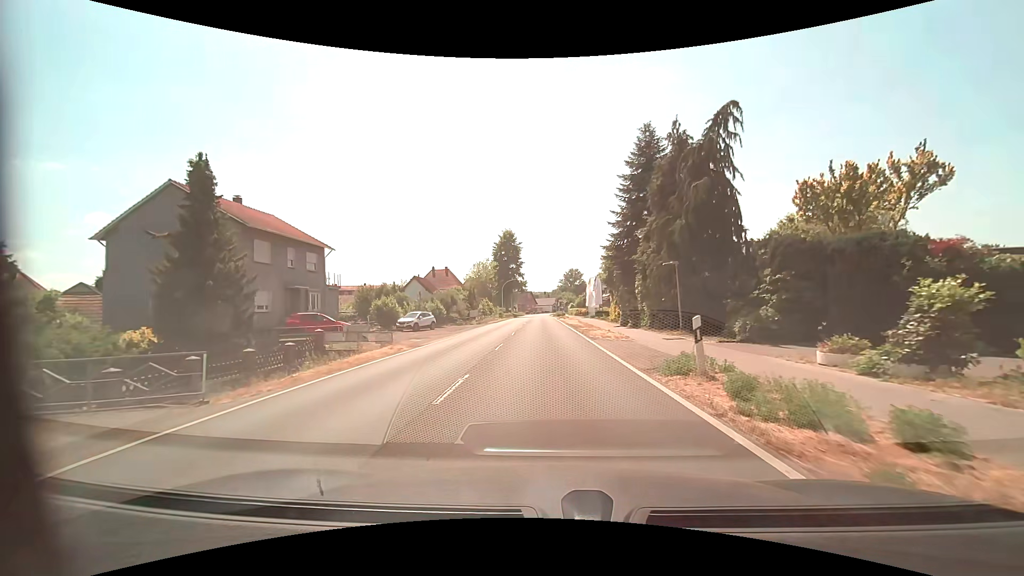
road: primary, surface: asphalt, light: Day
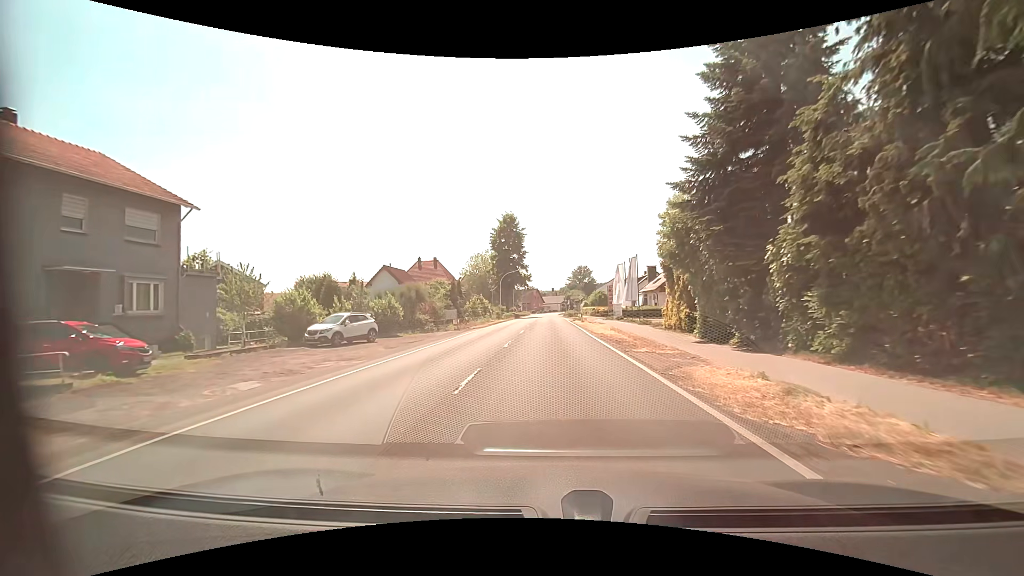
(-0.1, +17.7) m; -1°
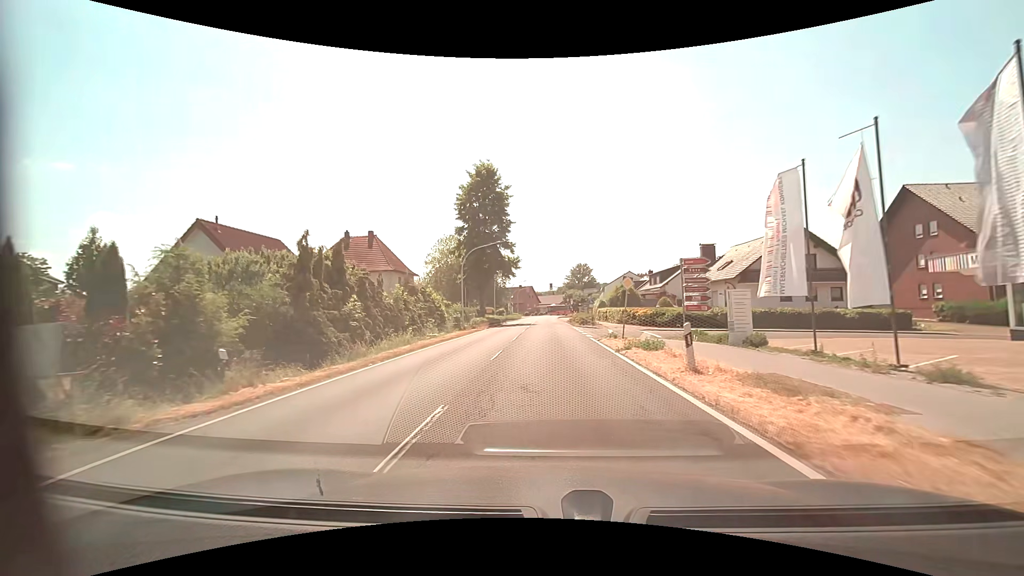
(+0.1, +31.4) m; 0°
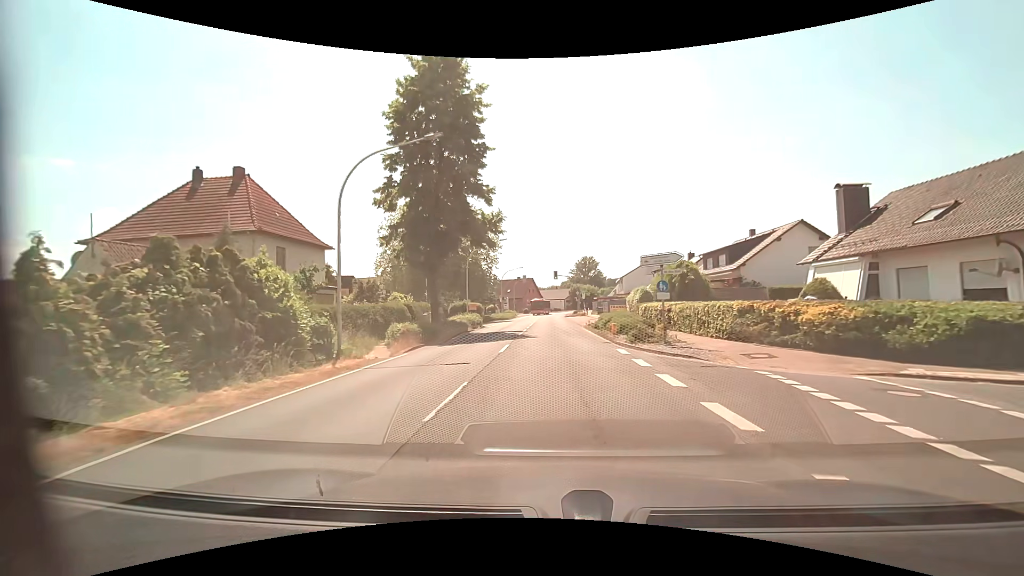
(+0.1, +25.3) m; 0°
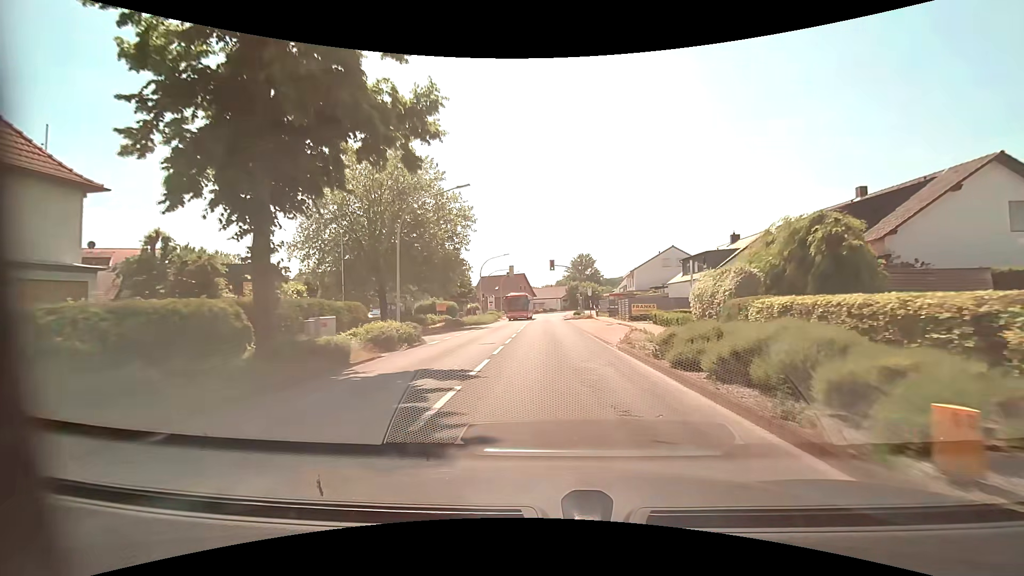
(+0.1, +18.7) m; +1°
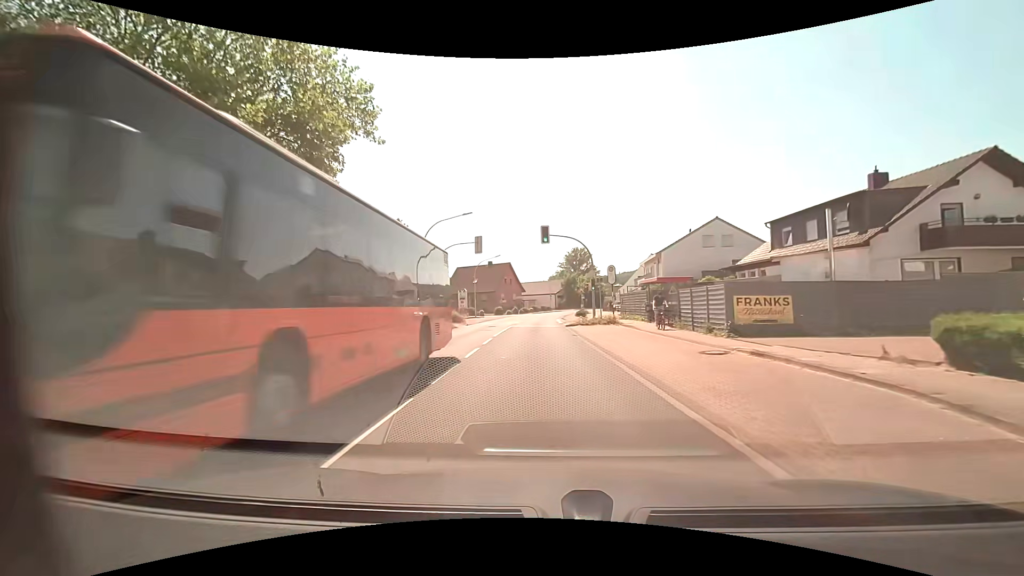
(+0.2, +24.0) m; +1°
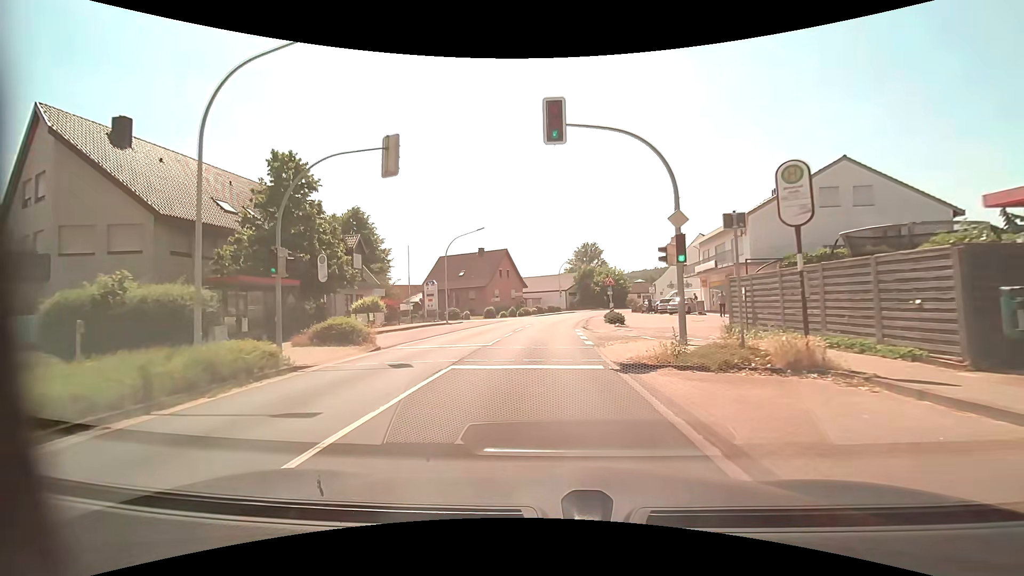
(-0.1, +22.4) m; -1°
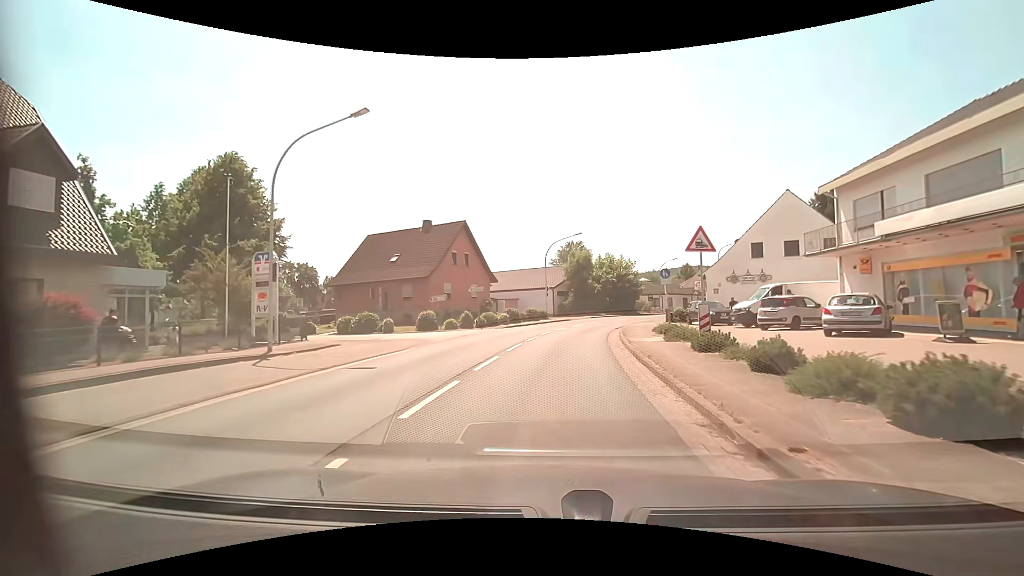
(0.0, +25.4) m; +2°
(0, +10) (+1, +20) (+2, +30) (+4, +40) (+8, +49) (+13, +58) (+19, +66) (+25, +74) (+31, +82) (+37, +89) m
